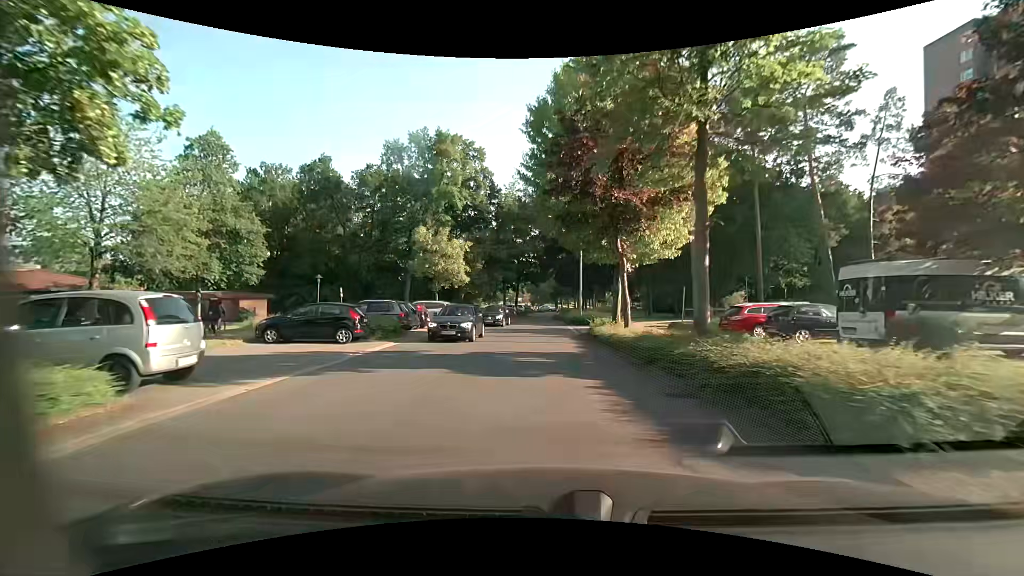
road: unclassified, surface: asphalt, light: Day
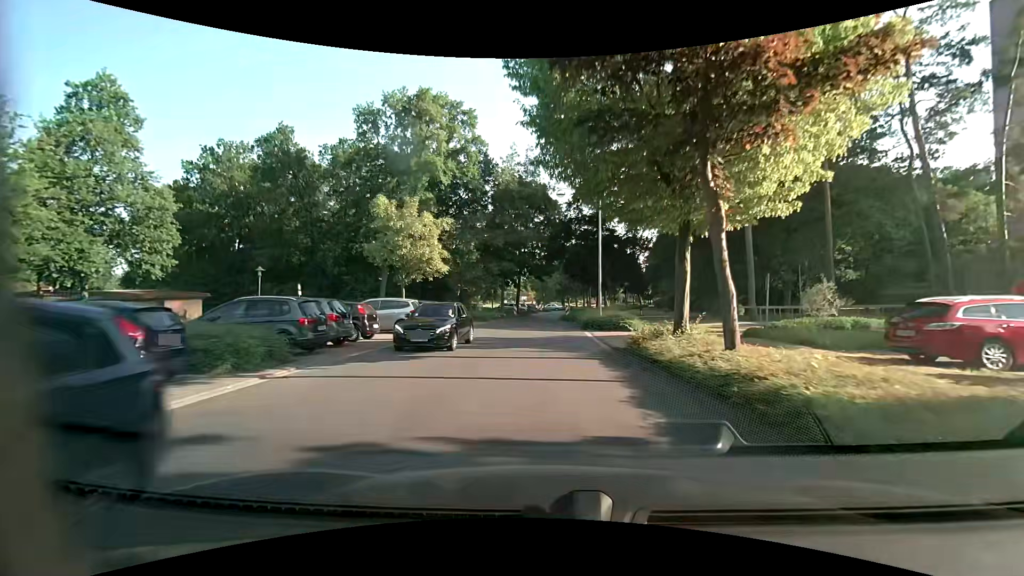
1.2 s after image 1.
(-0.1, +10.0) m; -1°
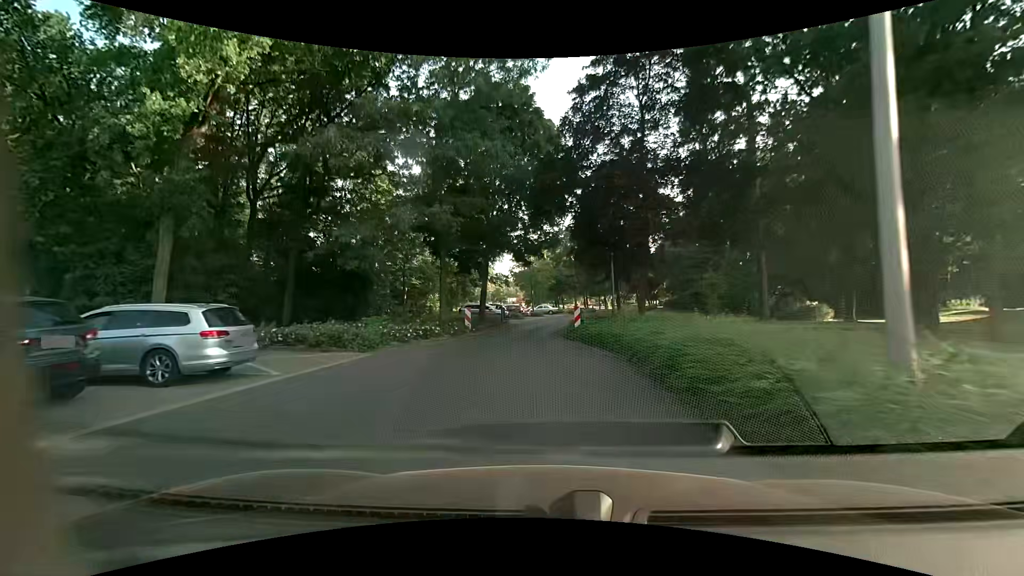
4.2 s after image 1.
(0.0, +25.0) m; 0°
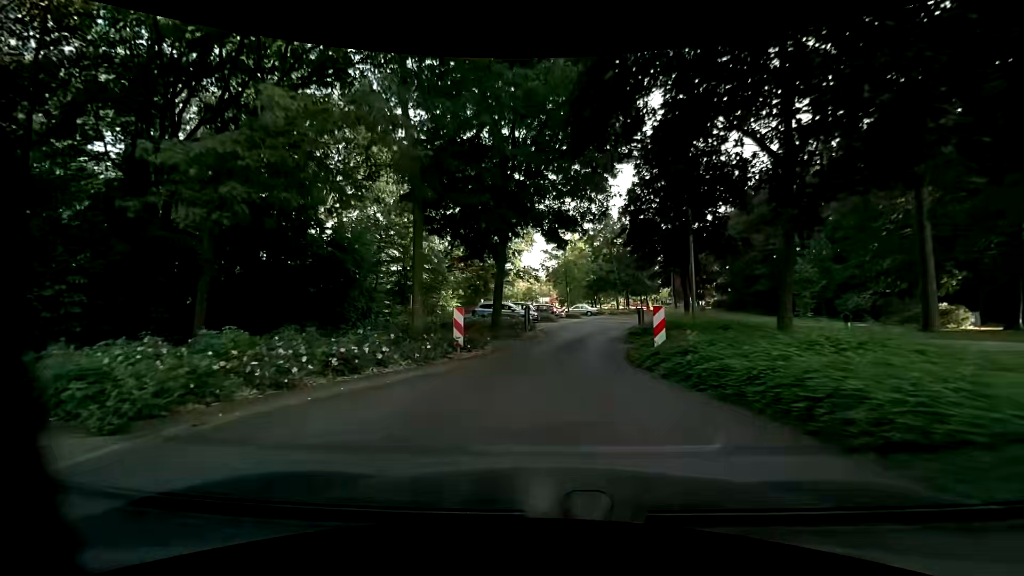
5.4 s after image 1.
(-0.3, +9.9) m; -3°
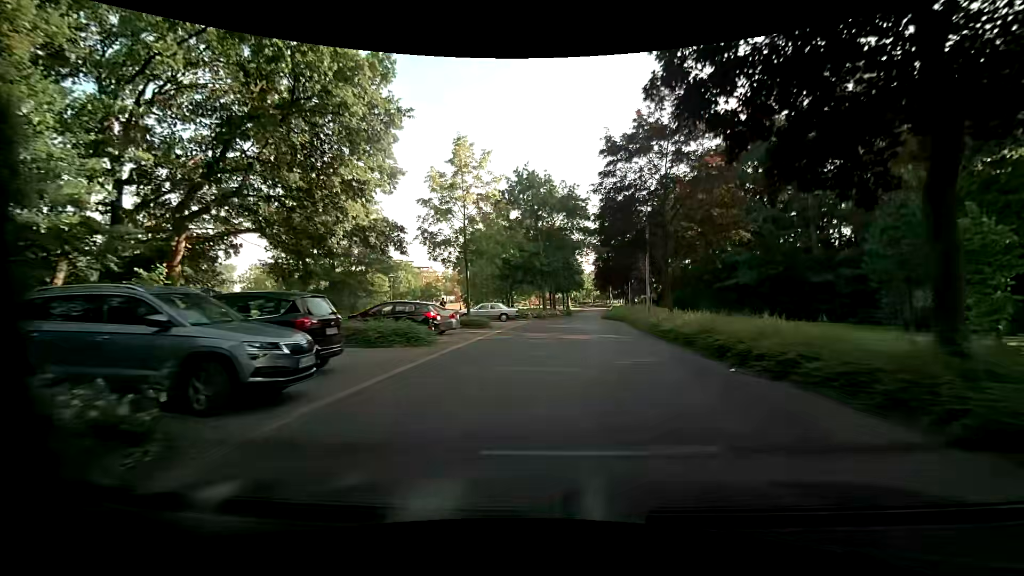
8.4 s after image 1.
(+1.0, +24.7) m; +9°
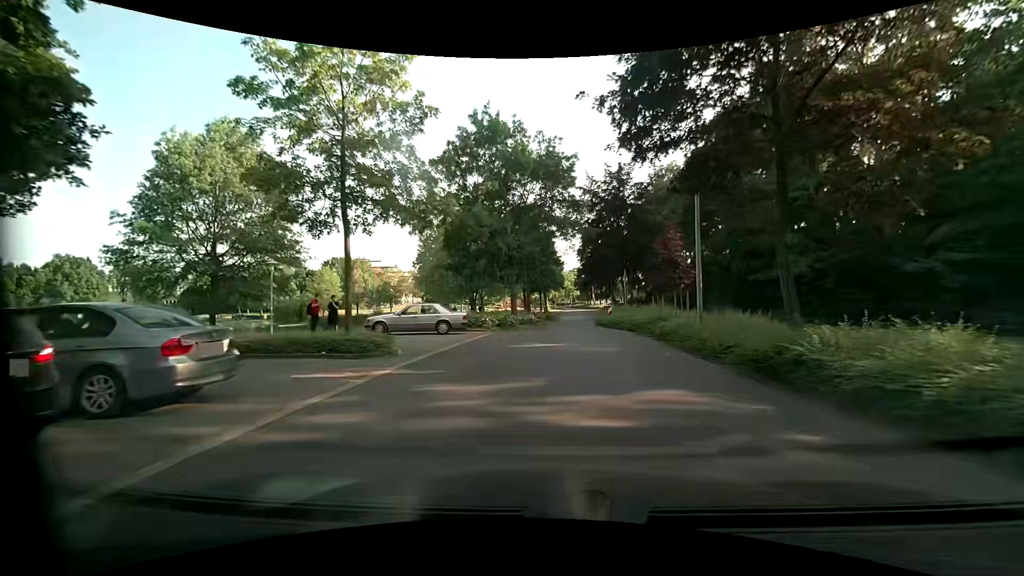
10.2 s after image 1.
(+0.6, +14.8) m; +4°
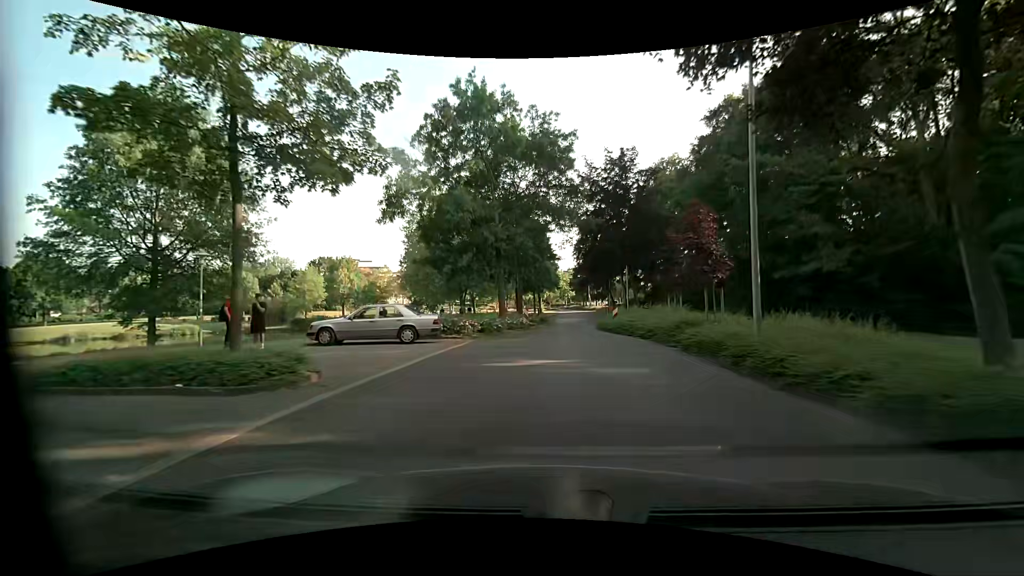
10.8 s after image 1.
(0.0, +4.9) m; 0°
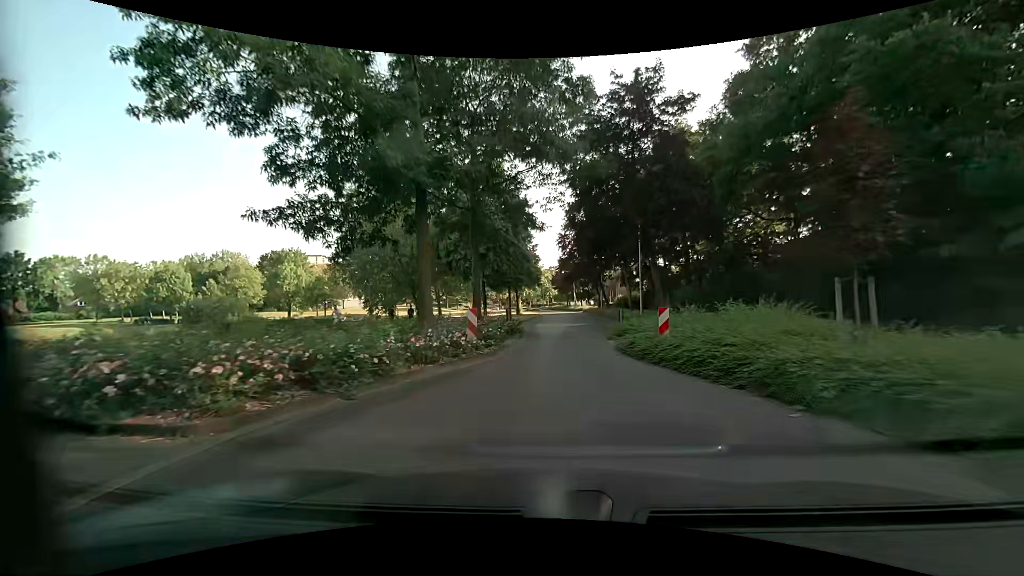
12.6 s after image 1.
(+0.3, +14.8) m; +3°
(0, +10) (0, +20) (+1, +30) (+2, +40) (+3, +50) (+4, +60) (+4, +70) (+4, +80) (+4, +90) (+3, +100) m
